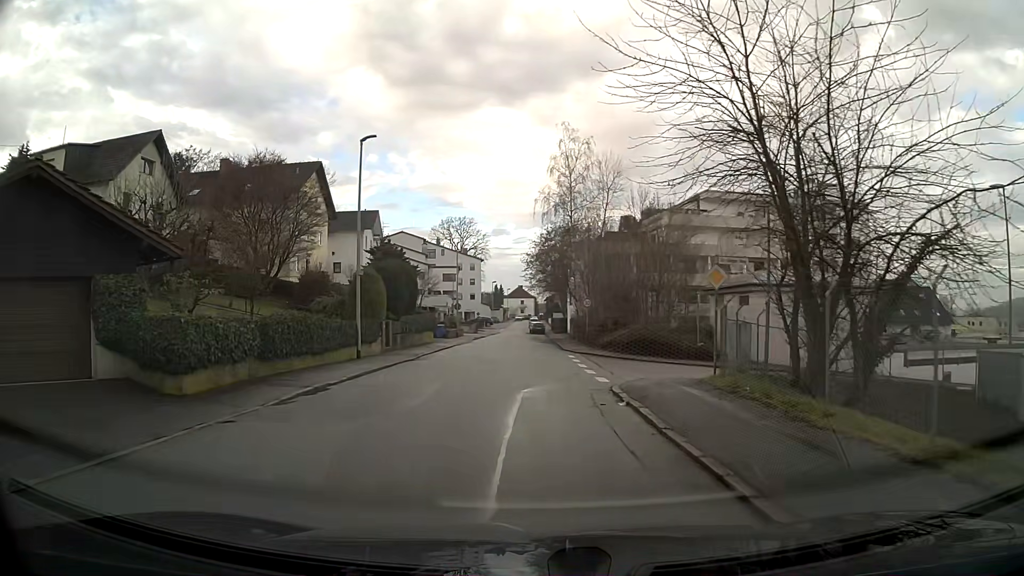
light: Day
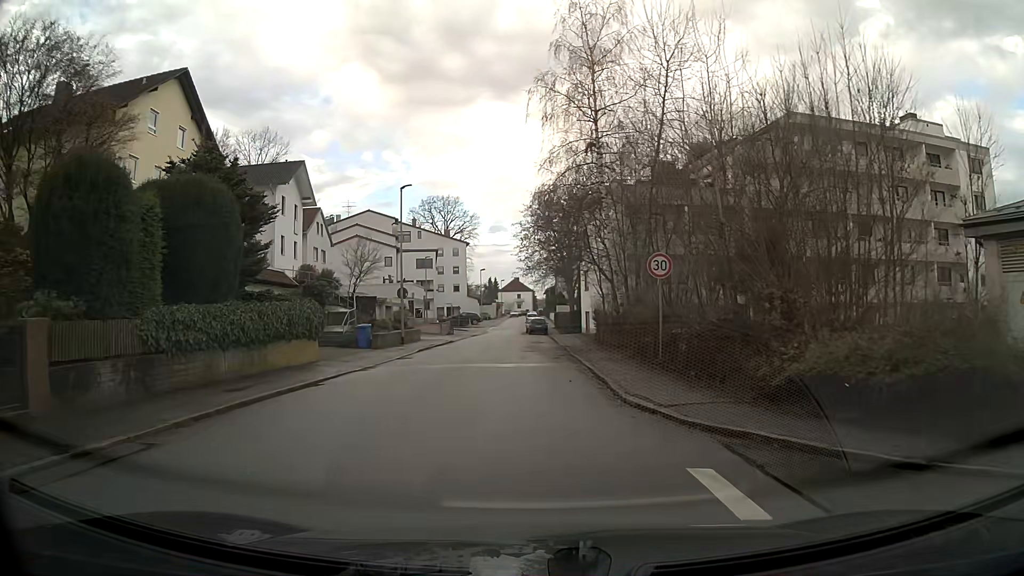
(+0.1, +23.6) m; 0°
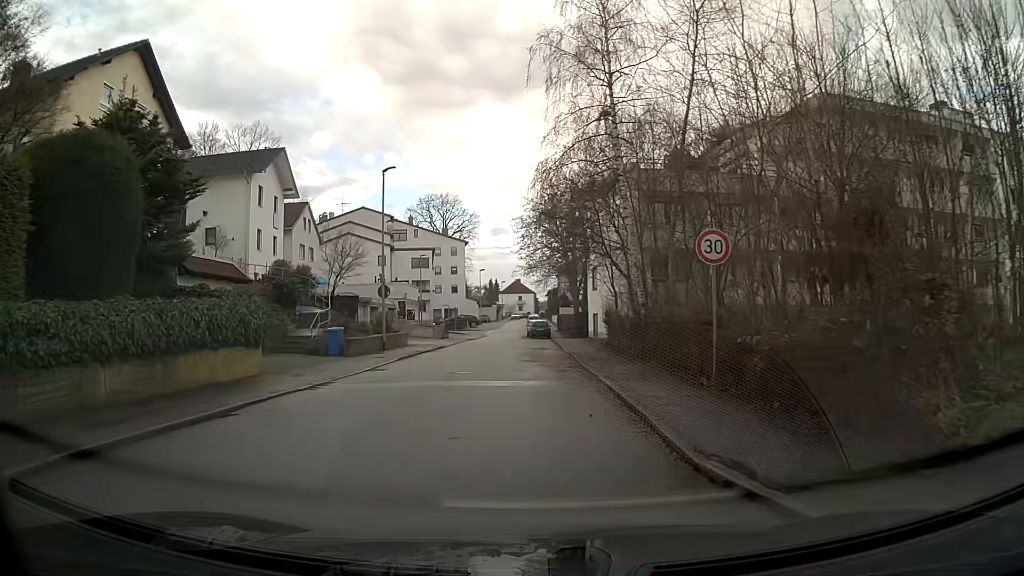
(0.0, +4.7) m; 0°
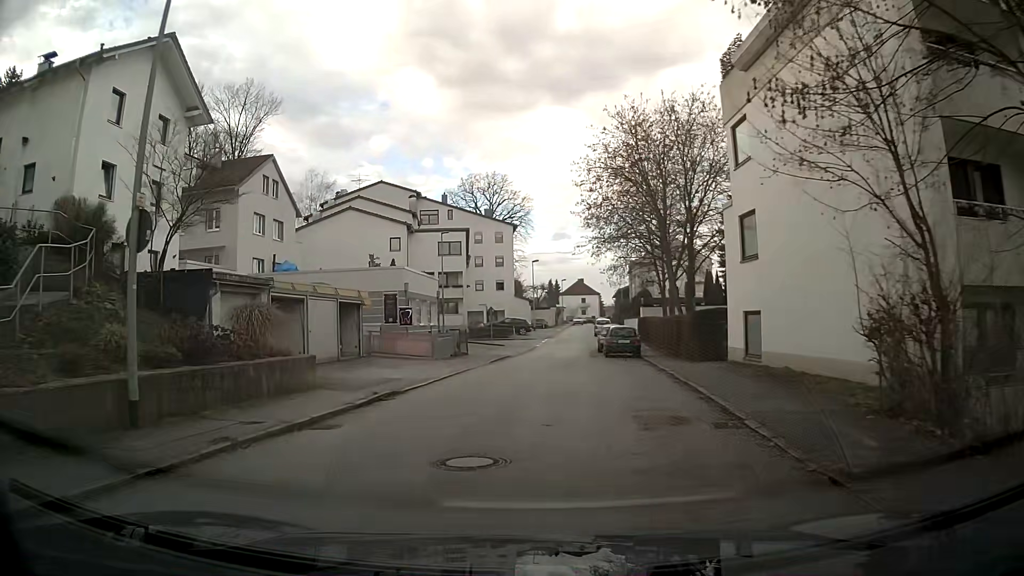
(-0.8, +22.2) m; -6°
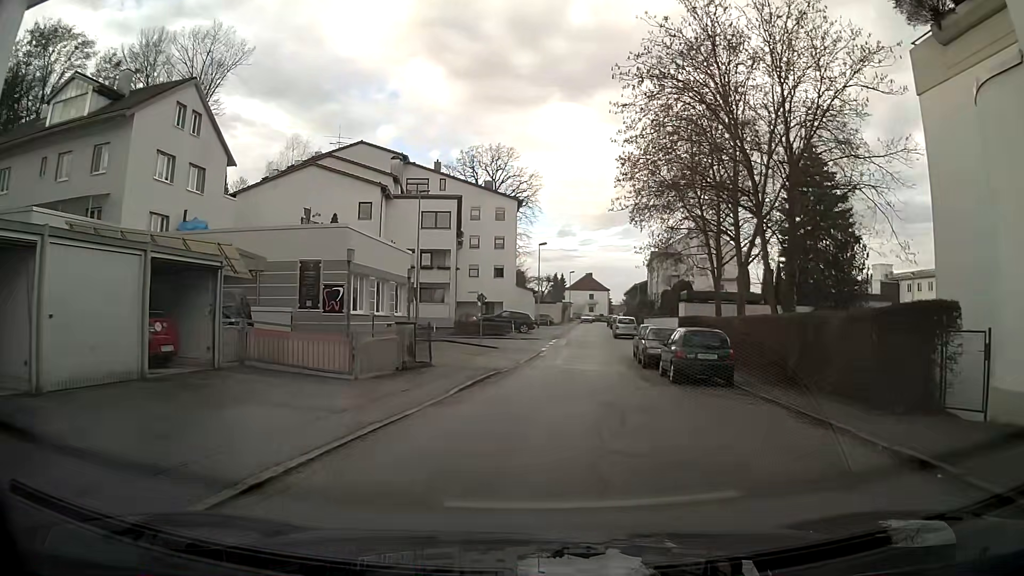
(+0.1, +13.5) m; +1°
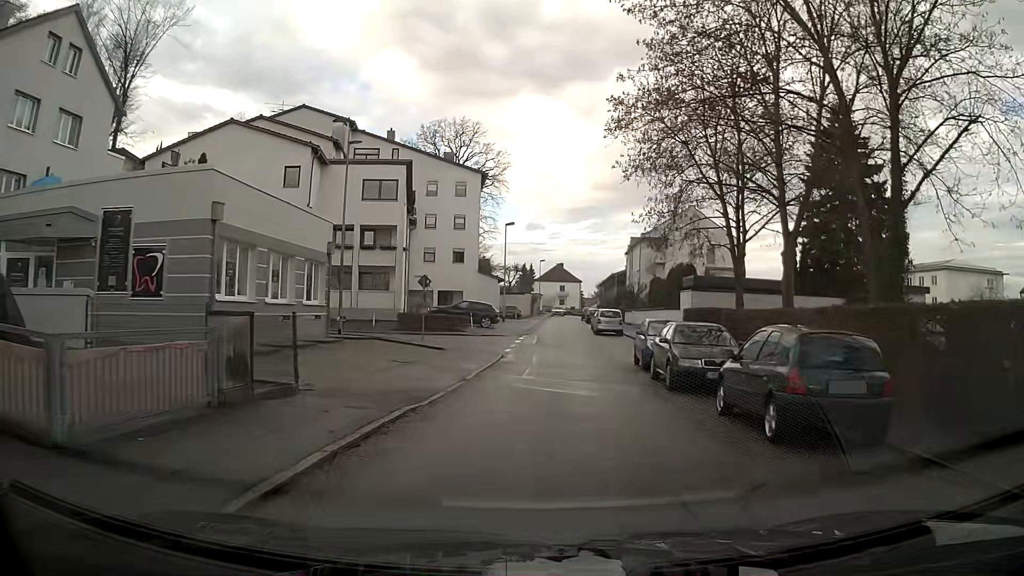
(+0.2, +9.1) m; +3°
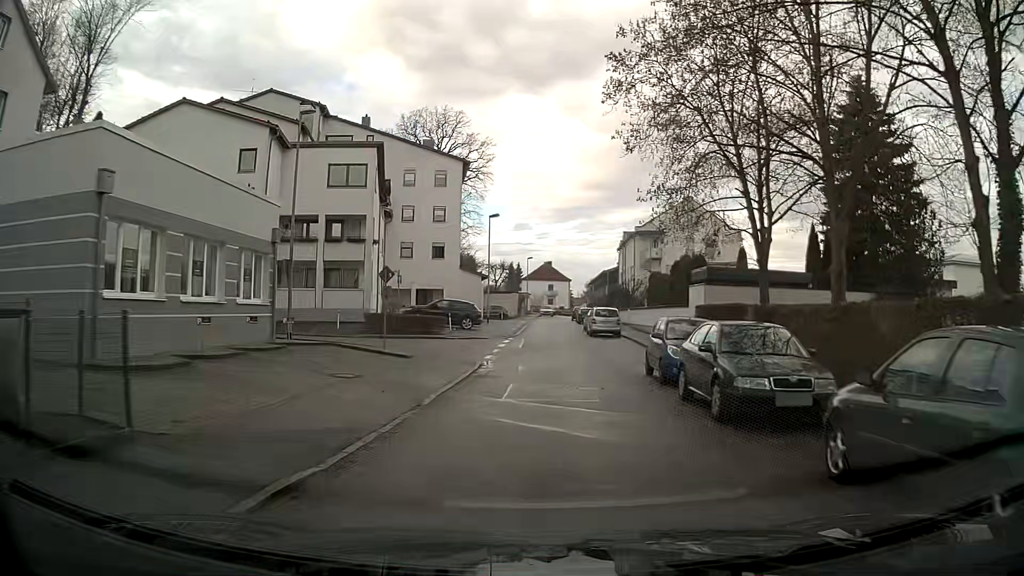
(0.0, +4.6) m; +1°
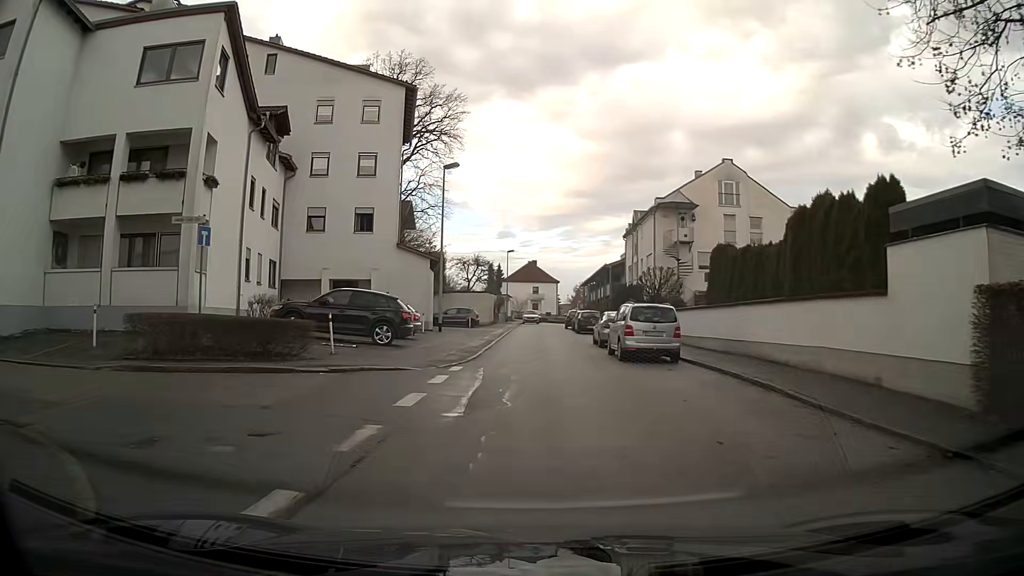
(+0.2, +18.6) m; +1°
